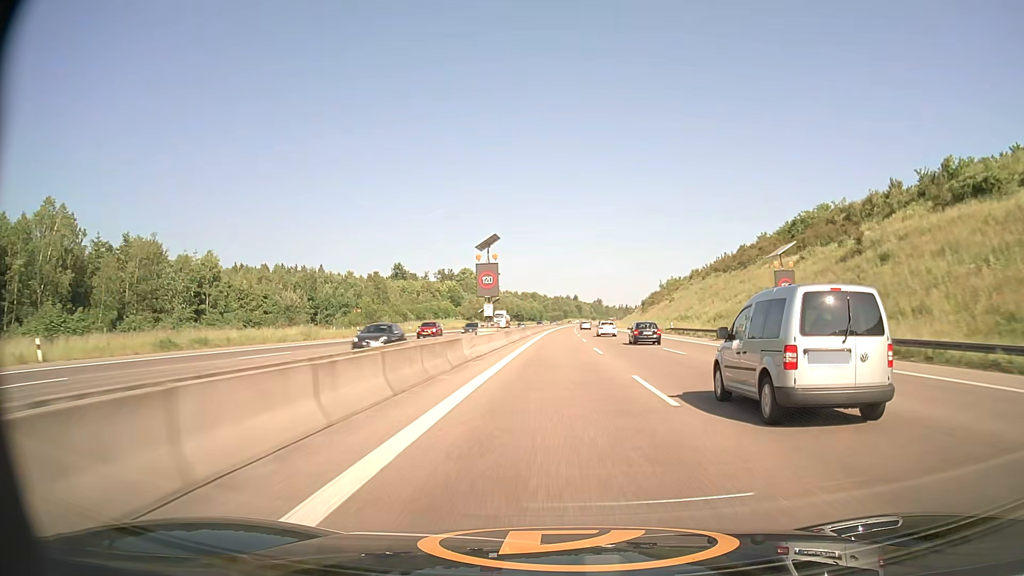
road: motorway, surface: asphalt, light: Day
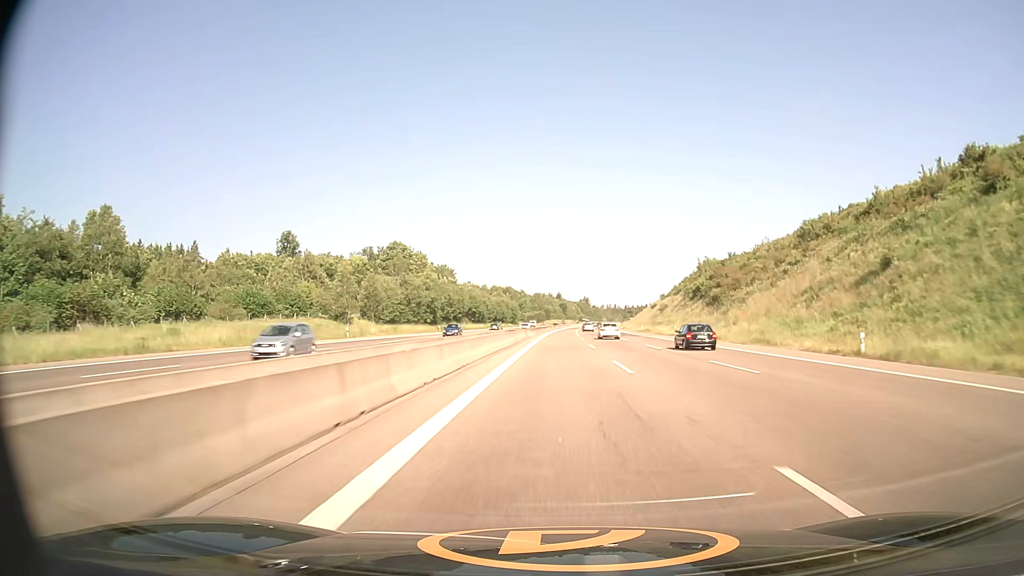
(+1.2, +100.5) m; +2°
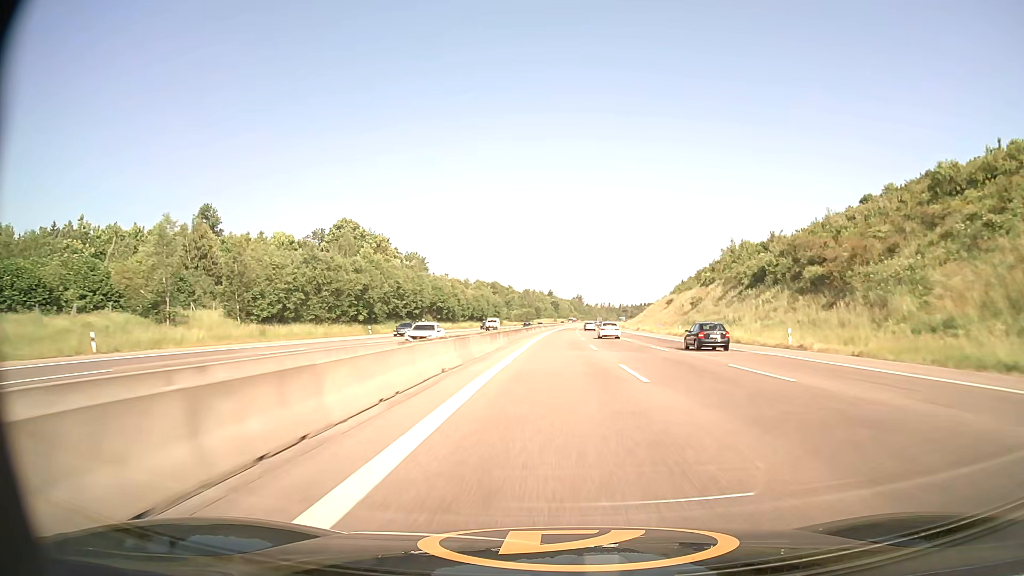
(+0.2, +40.1) m; +1°
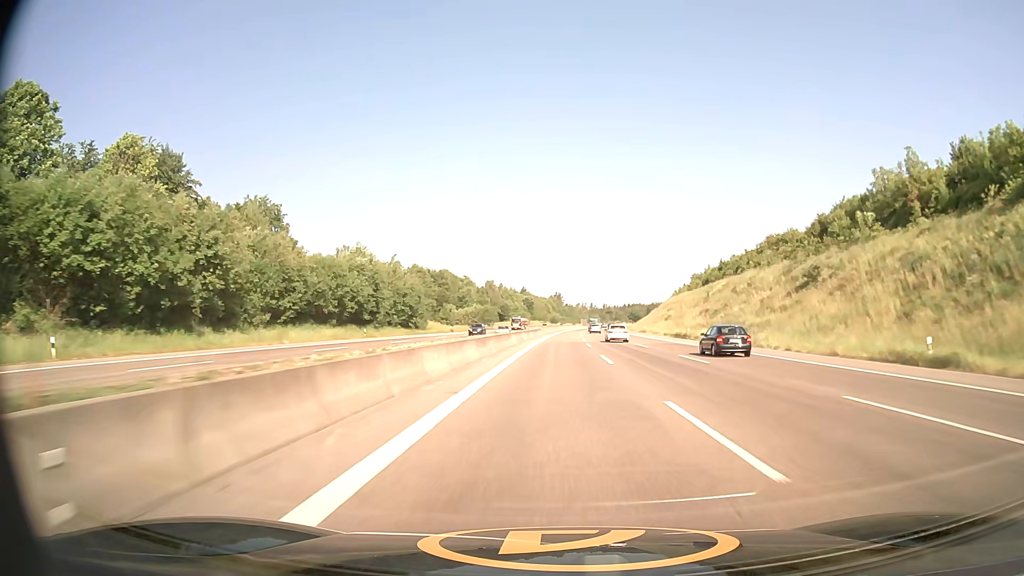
(+1.9, +99.3) m; +2°
